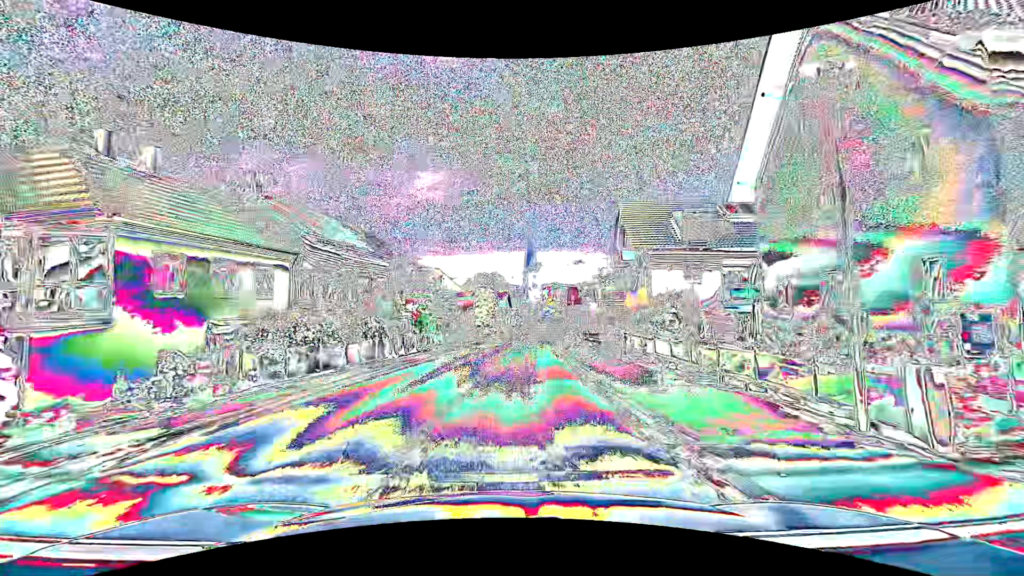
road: primary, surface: asphalt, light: Day
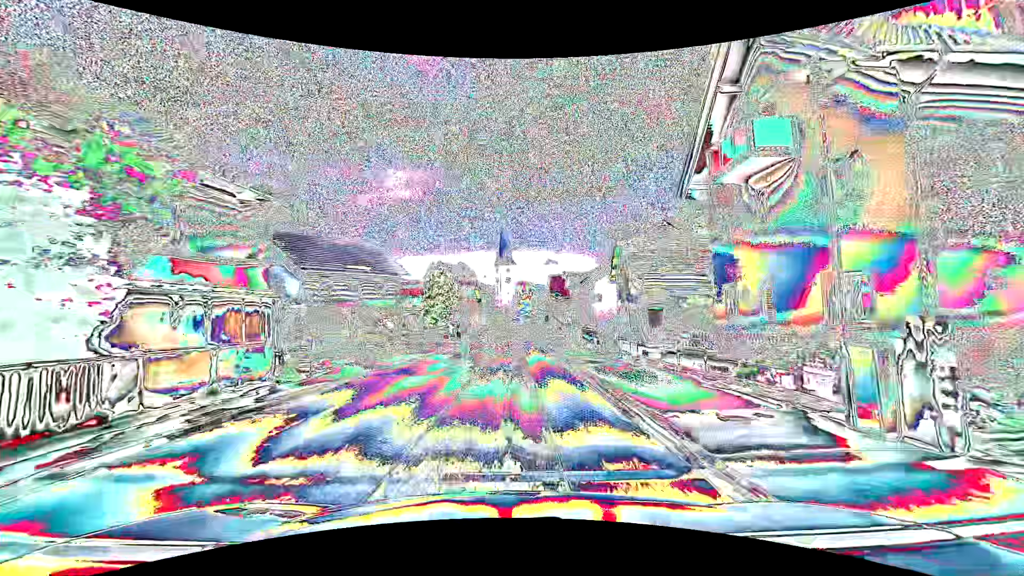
(+0.7, +22.9) m; +4°
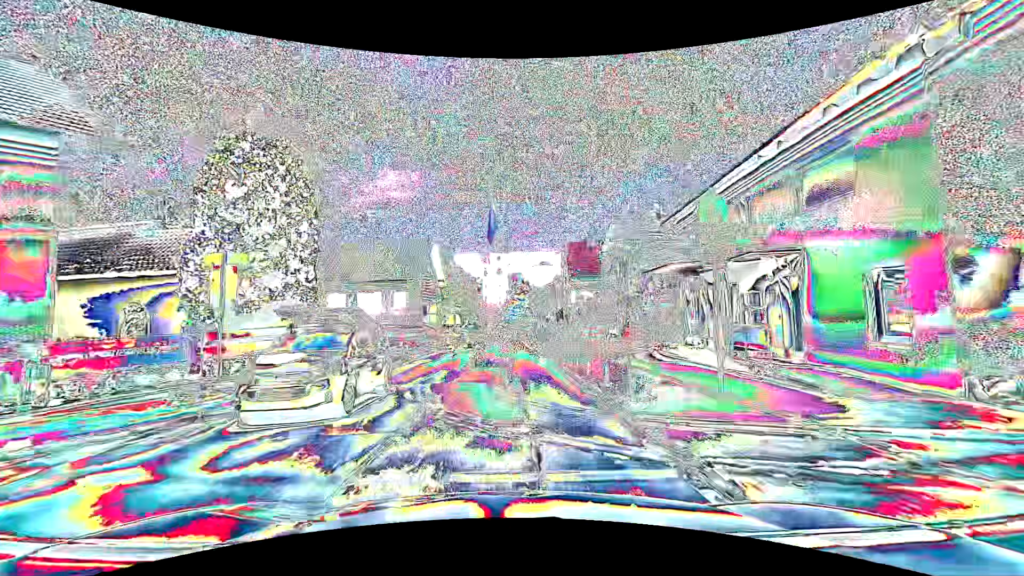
(+0.2, +38.2) m; +1°
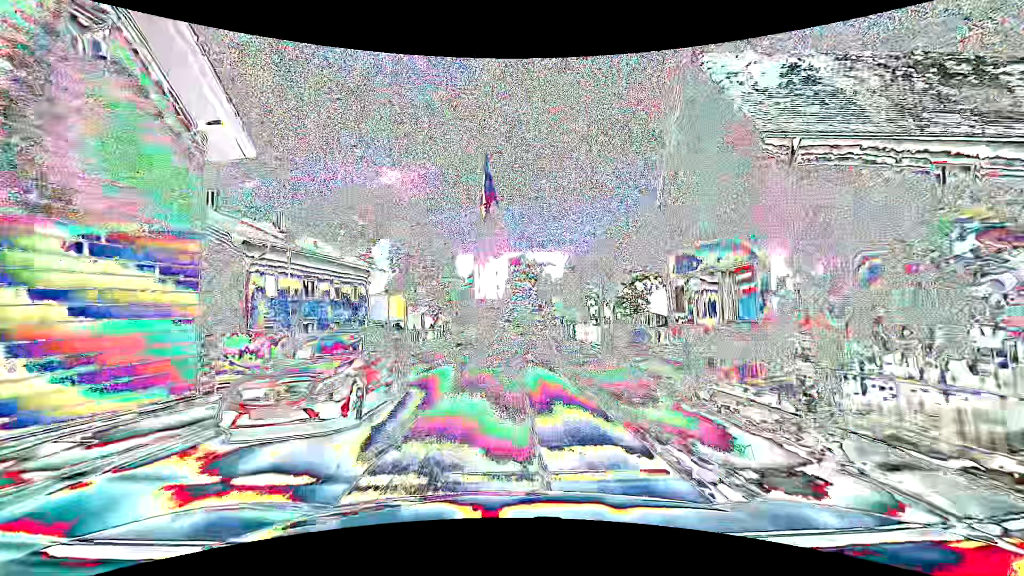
(-0.3, +38.0) m; -1°
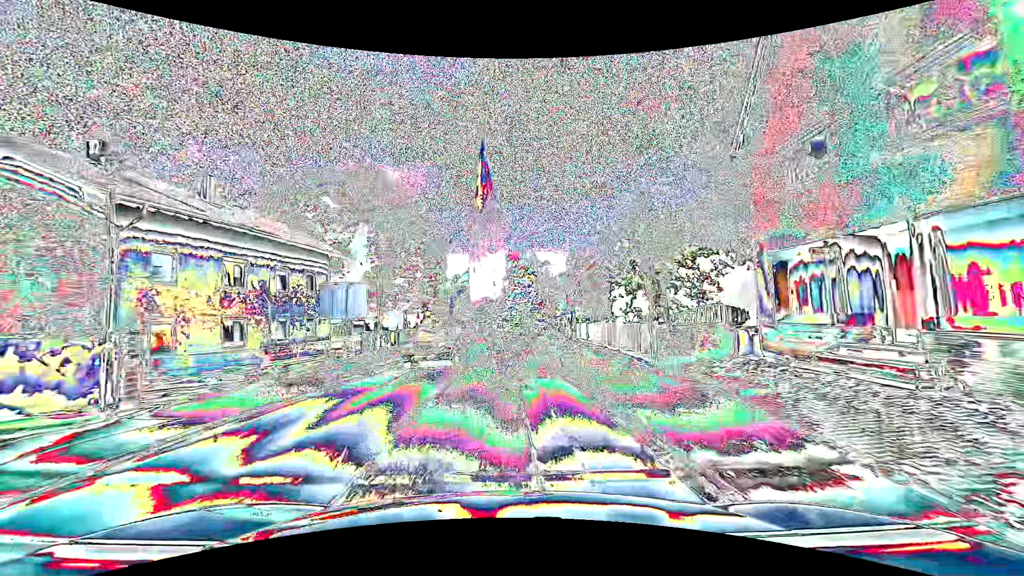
(0.0, +7.6) m; +1°
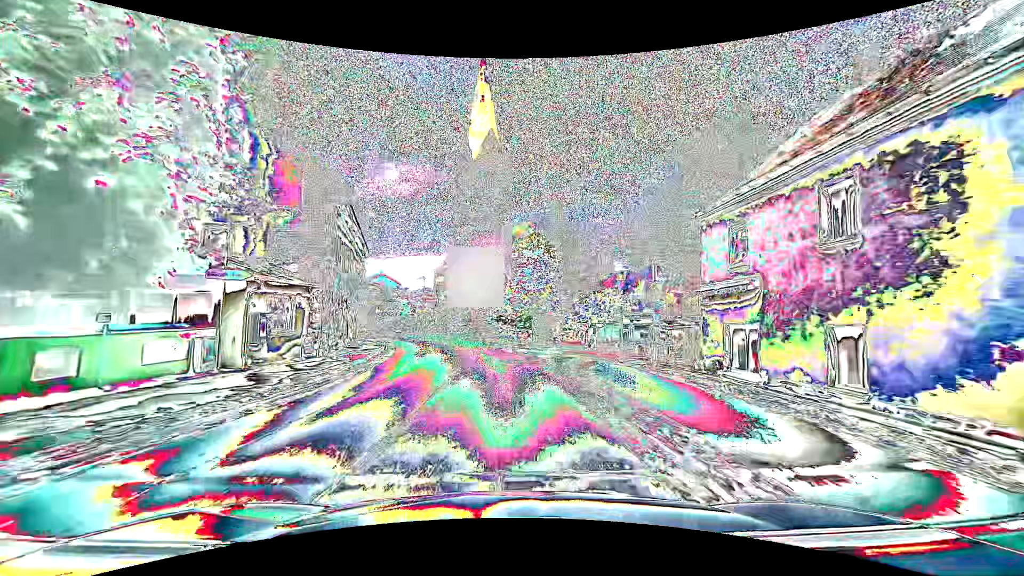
(-0.5, +38.0) m; -1°
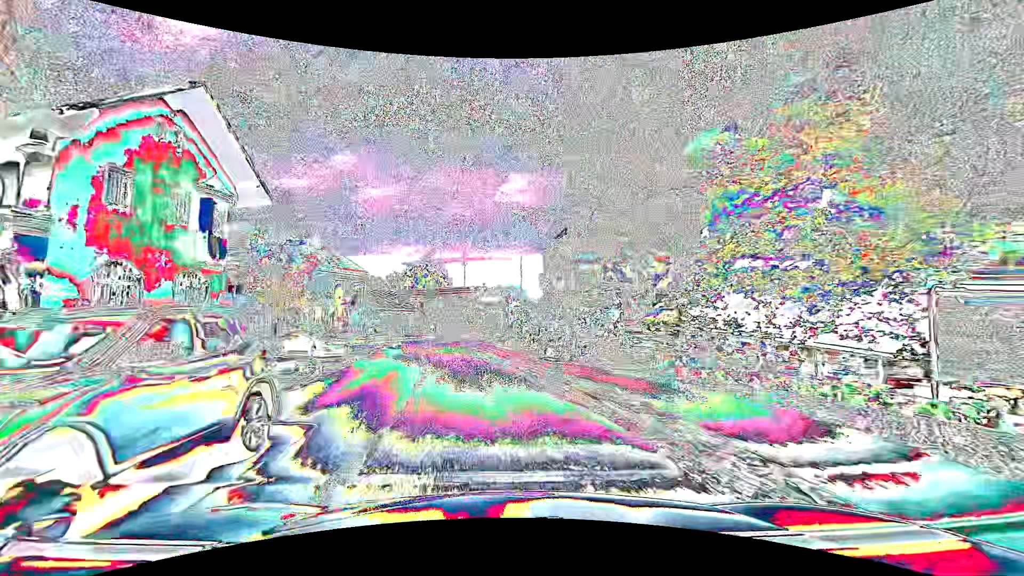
(-2.9, +37.7) m; -13°
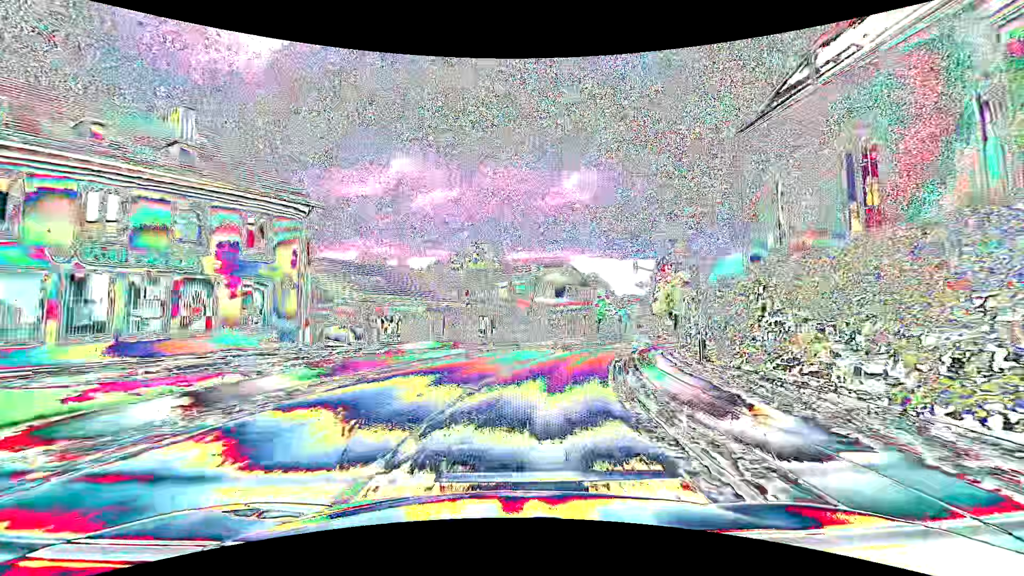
(-5.2, +37.4) m; -8°
(0, +10) (+2, +20) (+4, +30) (+8, +39) (+12, +48) (+16, +57) (+19, +67) (+22, +76) (+25, +86) (+27, +96) m
